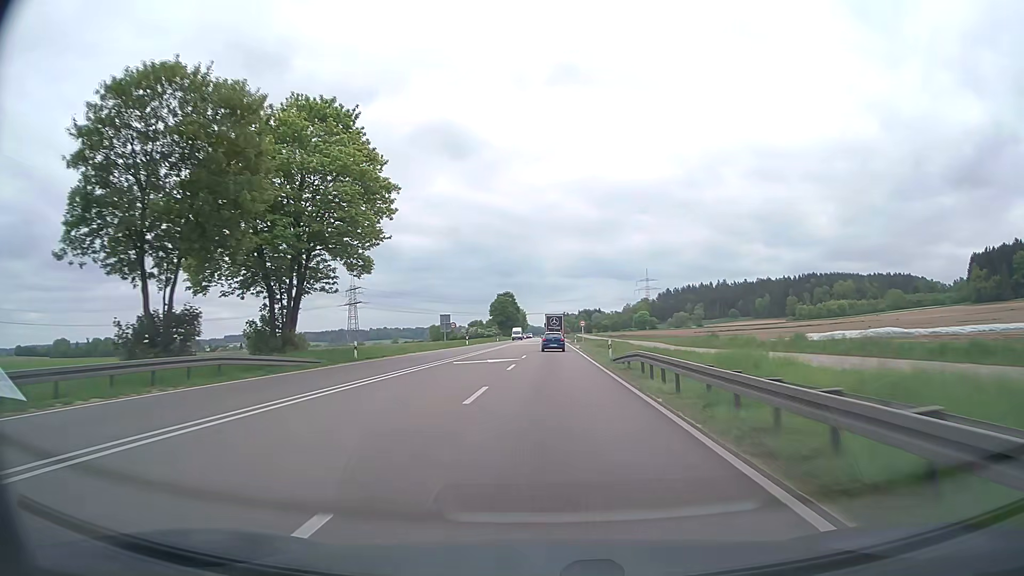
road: trunk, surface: asphalt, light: Day
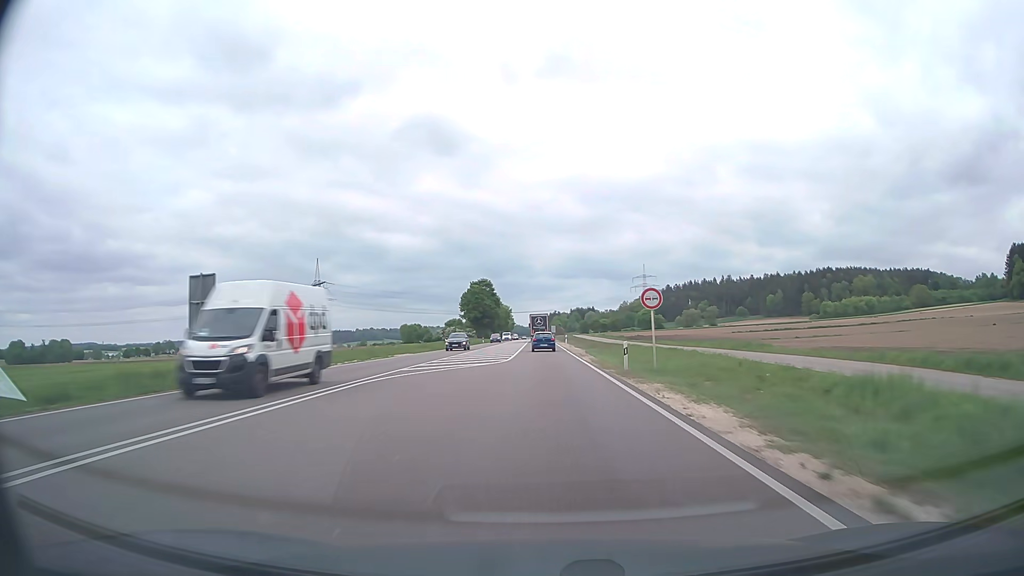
(+0.6, +57.6) m; +1°
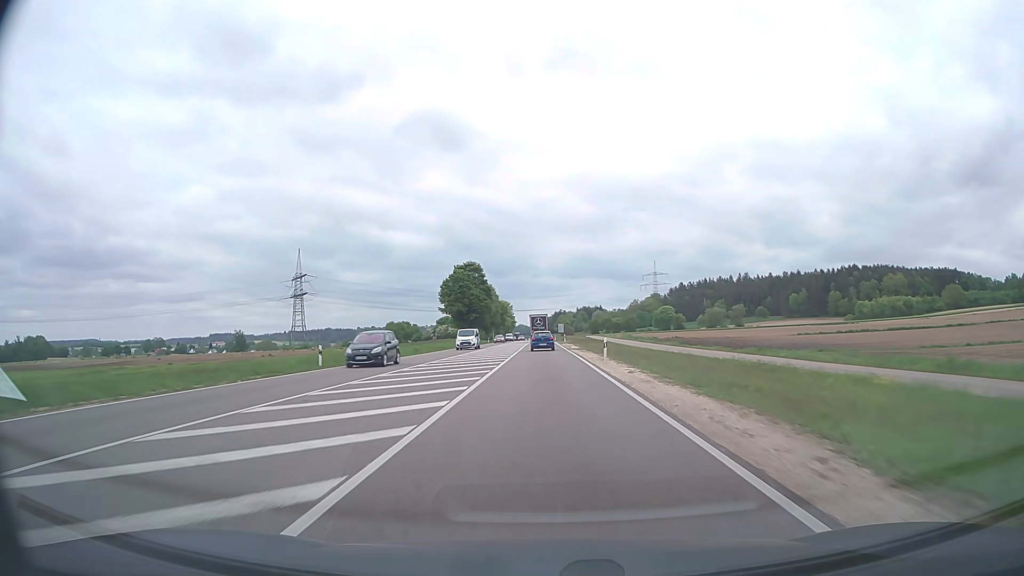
(-0.1, +42.7) m; 0°
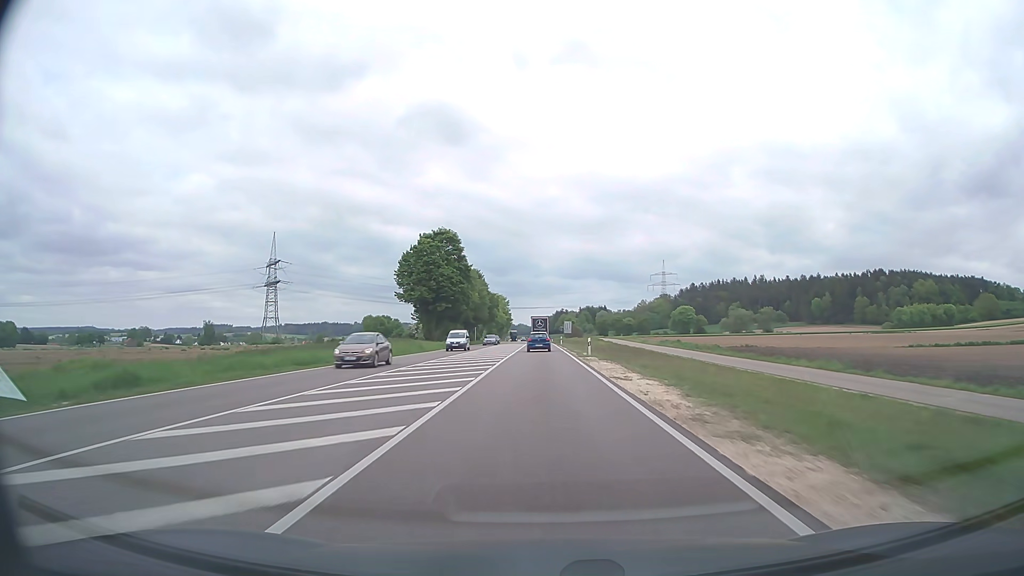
(-0.1, +42.4) m; 0°
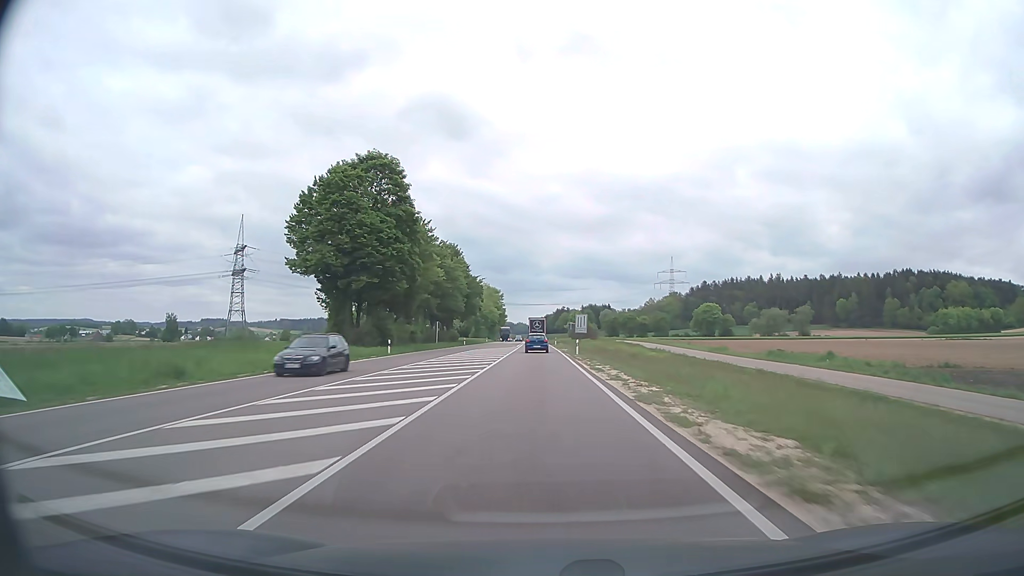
(0.0, +42.0) m; 0°
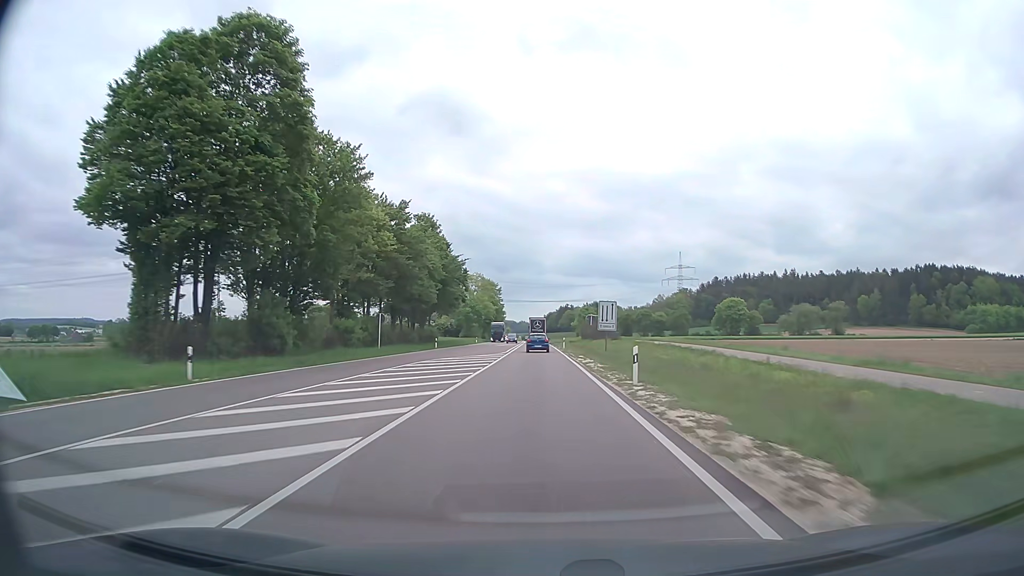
(0.0, +27.8) m; 0°
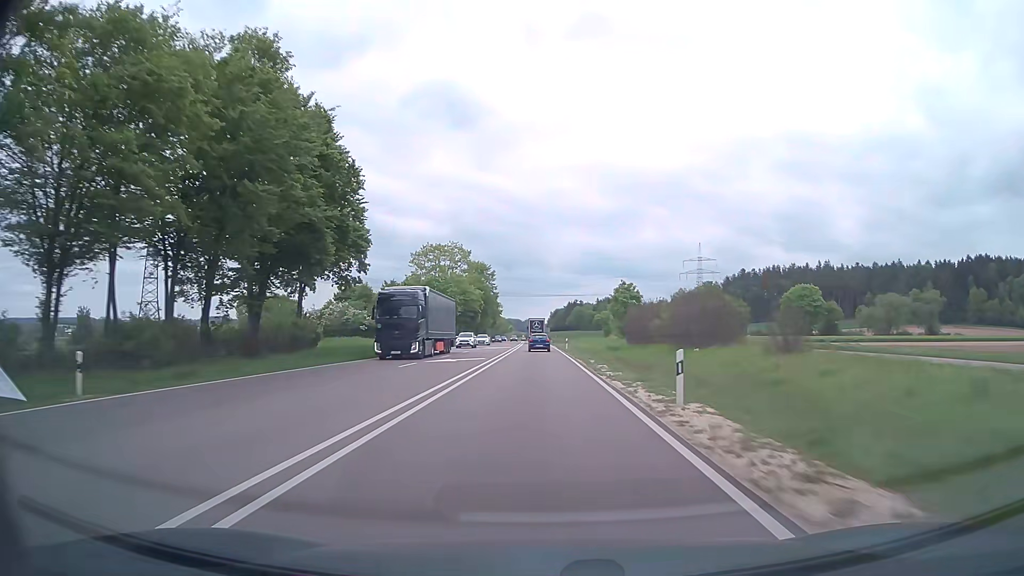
(-0.2, +55.6) m; 0°
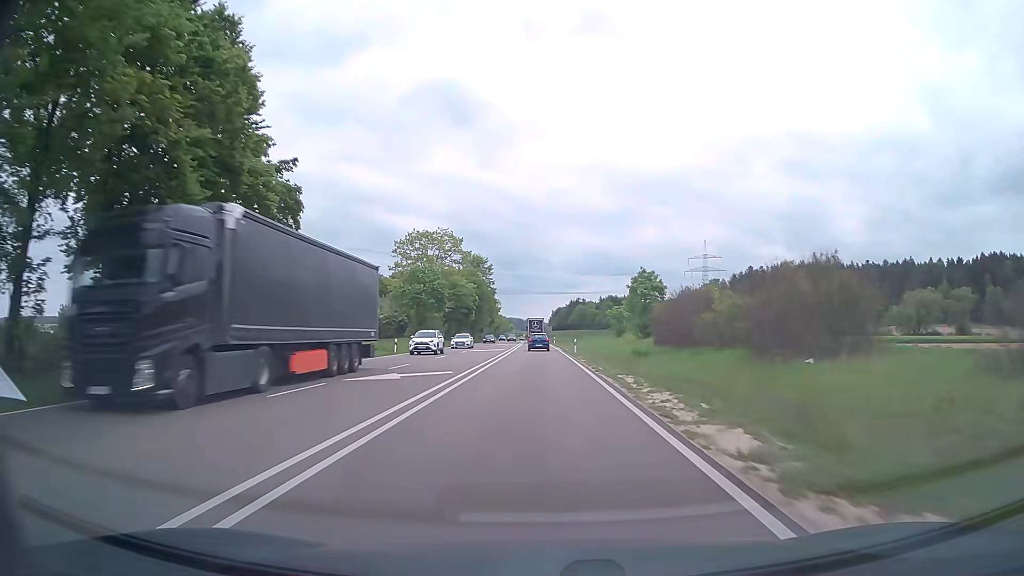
(0.0, +14.0) m; 0°
(0, +10) (0, +20) (0, +30) (0, +40) (0, +50) (0, +60) (0, +70) (-1, +80) (-1, +90) (-1, +100) m
